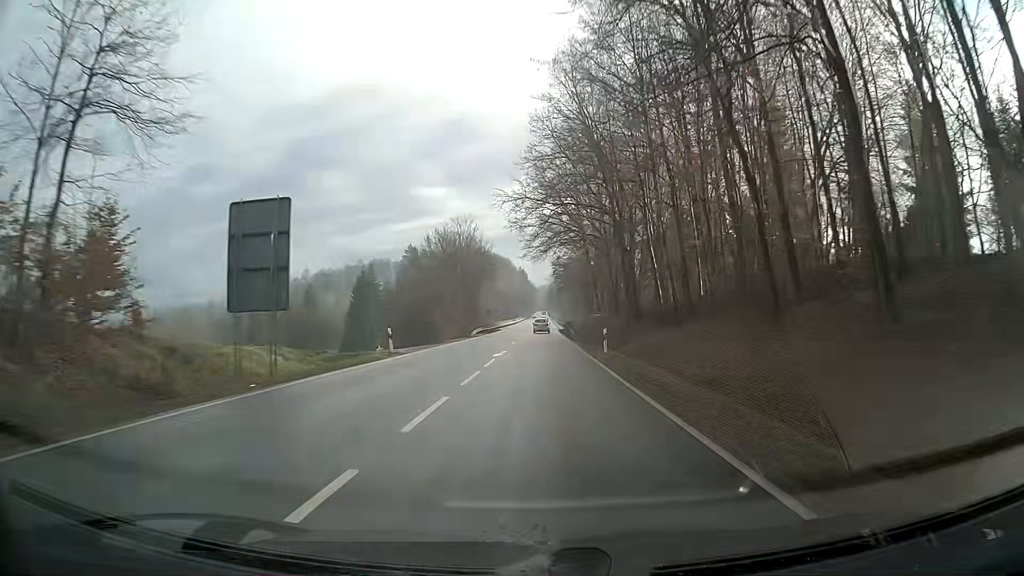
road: primary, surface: asphalt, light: Day
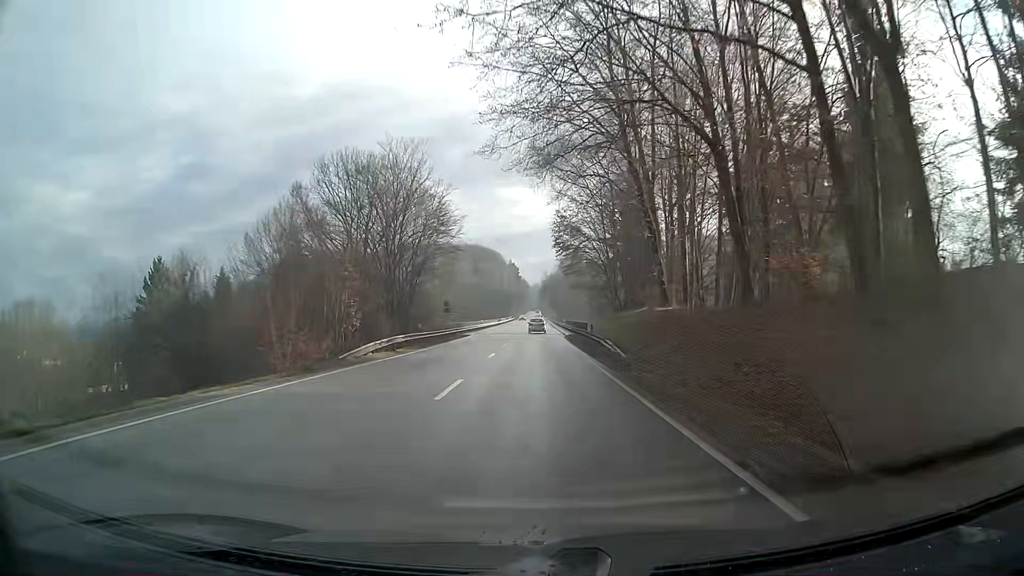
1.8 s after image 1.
(+0.3, +39.2) m; 0°
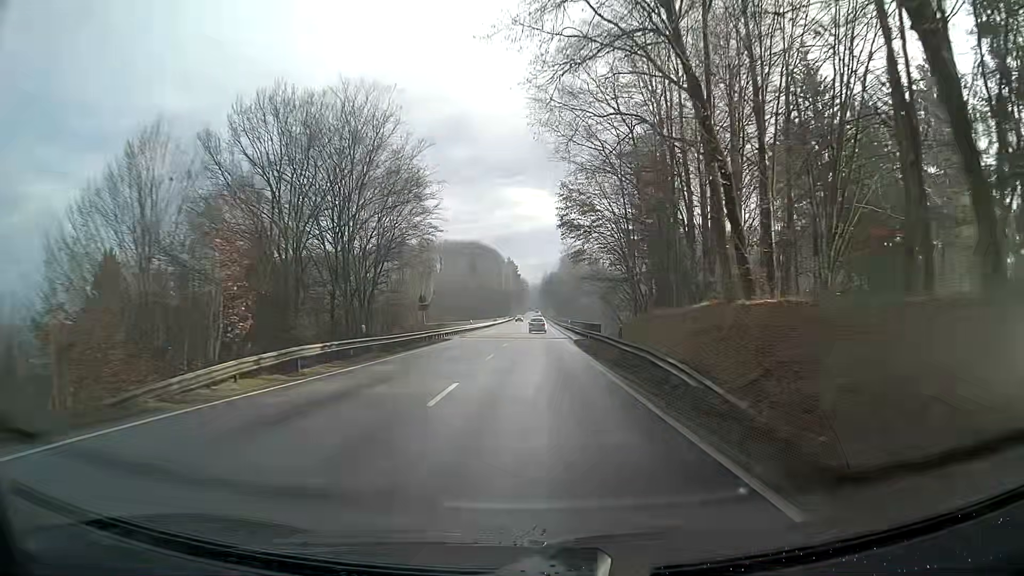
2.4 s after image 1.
(0.0, +12.9) m; 0°
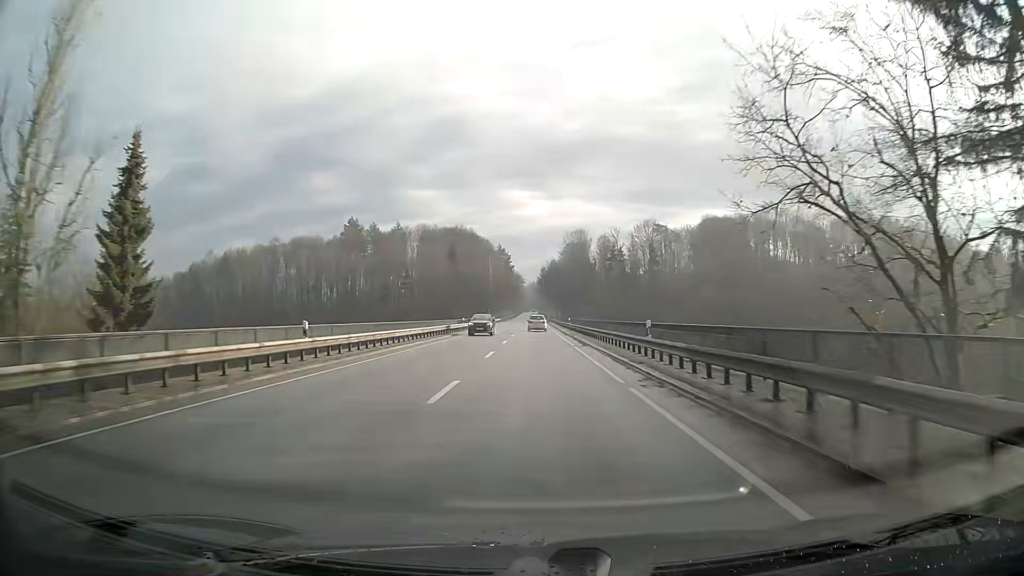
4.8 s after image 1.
(+0.2, +50.7) m; +1°
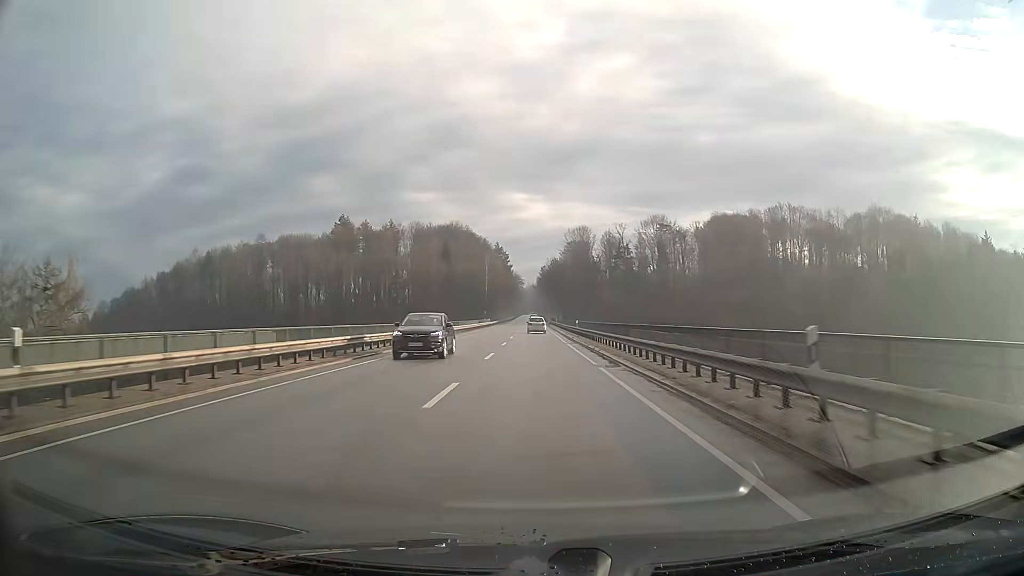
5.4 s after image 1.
(0.0, +12.6) m; 0°
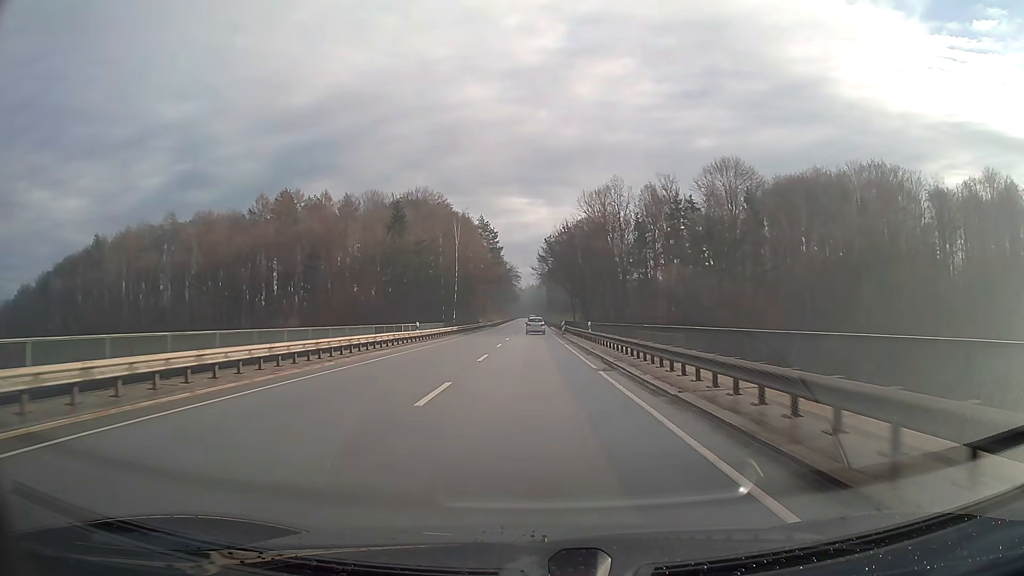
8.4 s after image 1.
(-0.1, +62.5) m; 0°
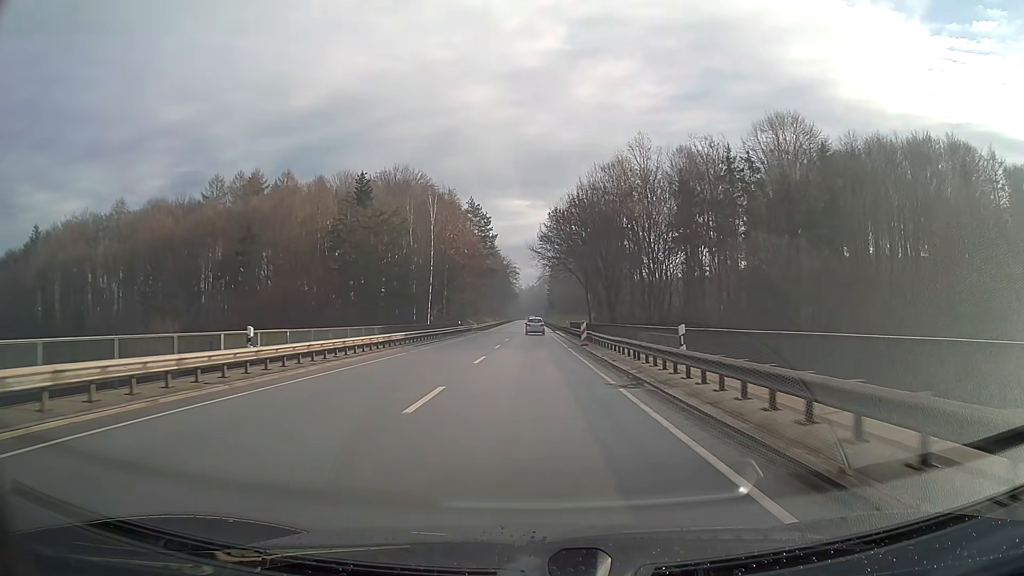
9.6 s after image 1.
(0.0, +24.8) m; 0°
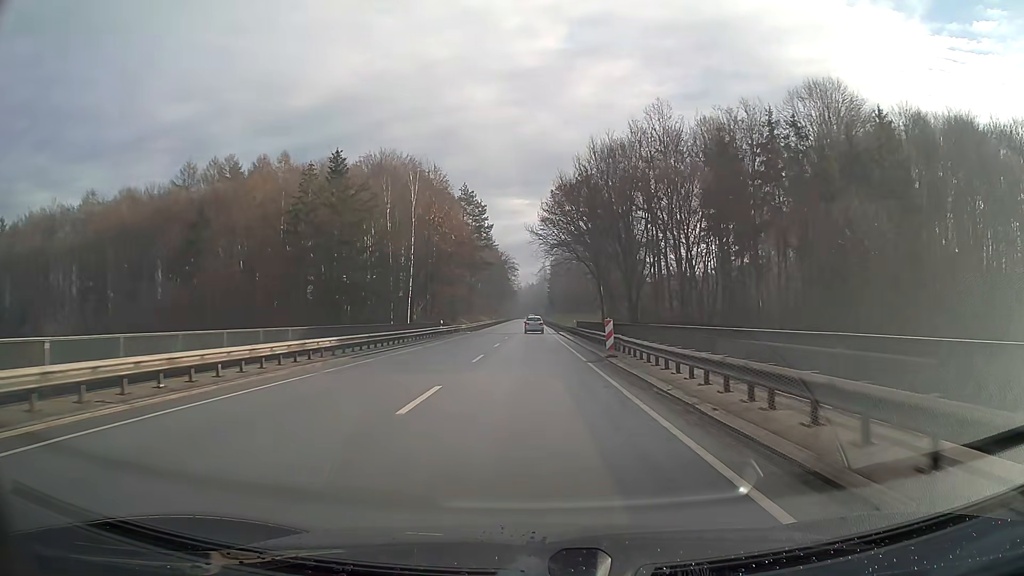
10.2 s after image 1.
(0.0, +12.4) m; 0°
